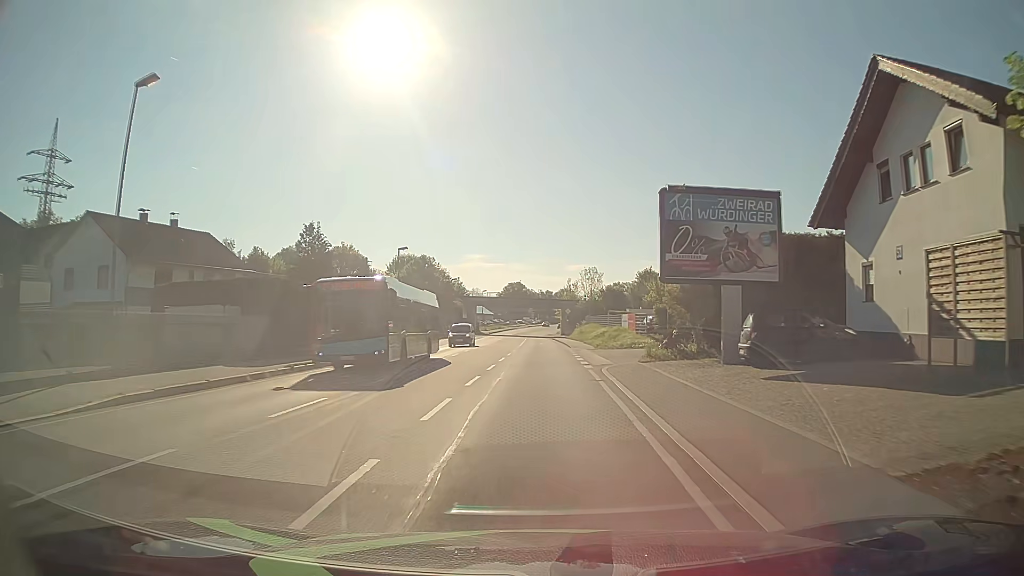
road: primary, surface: asphalt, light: Day
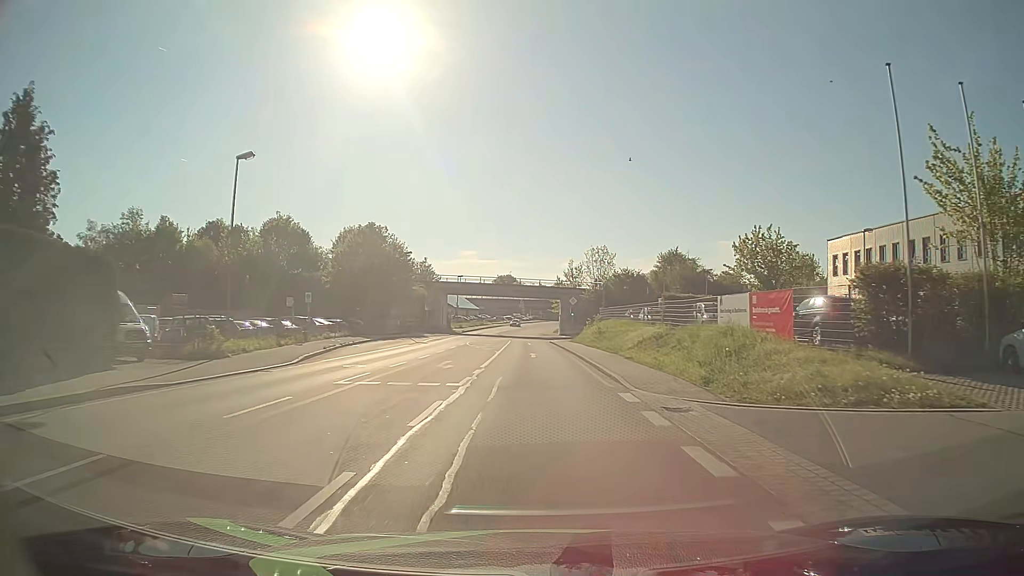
(+0.3, +30.7) m; +1°
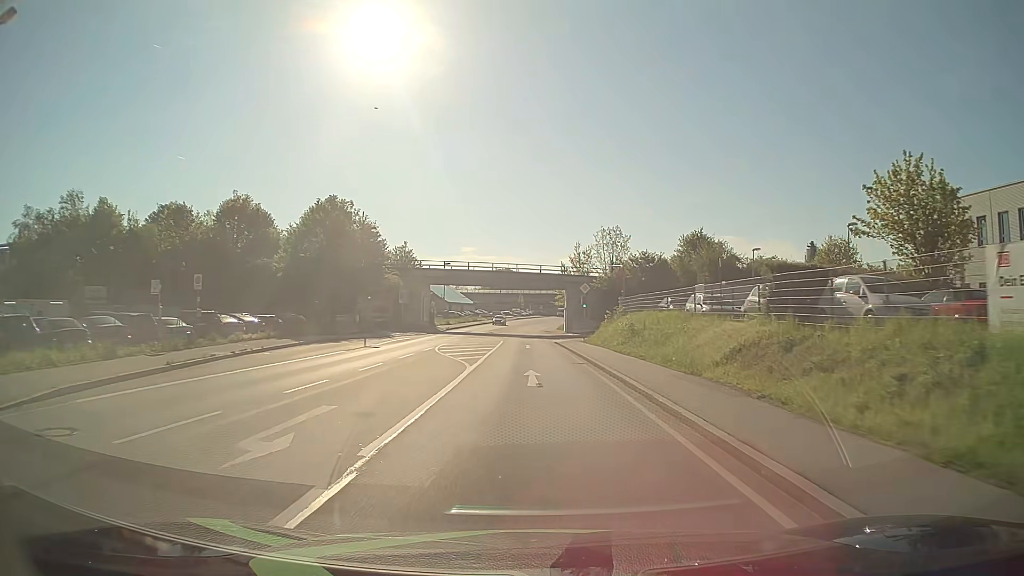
(0.0, +15.3) m; +1°
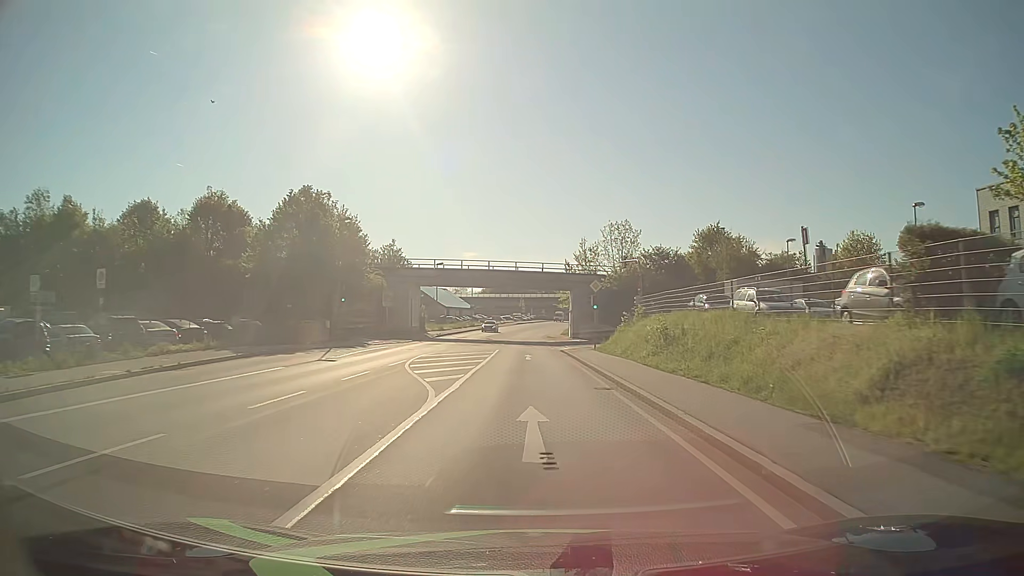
(-0.1, +7.7) m; -1°
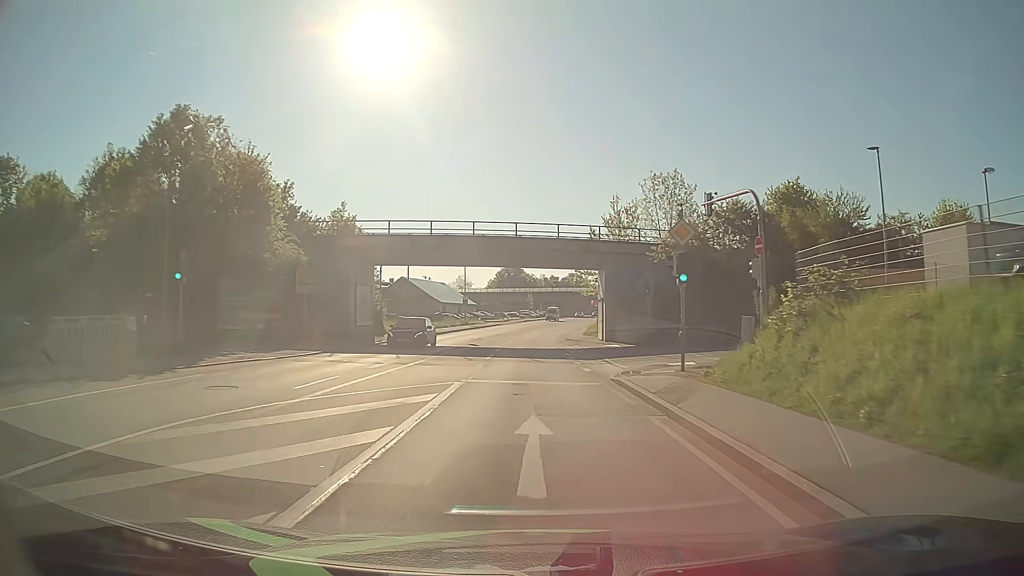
(-0.1, +23.0) m; 0°
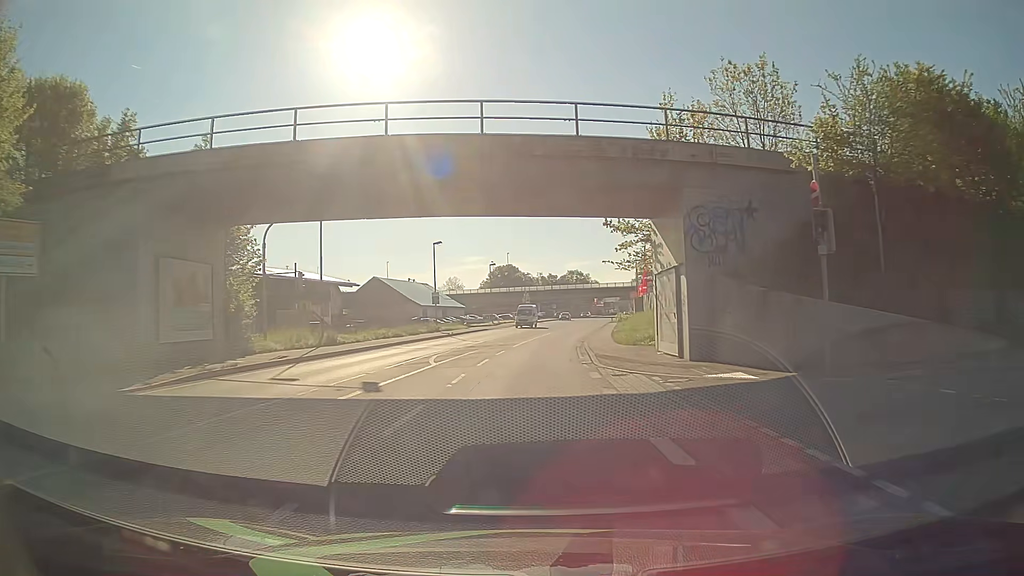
(0.0, +22.9) m; 0°
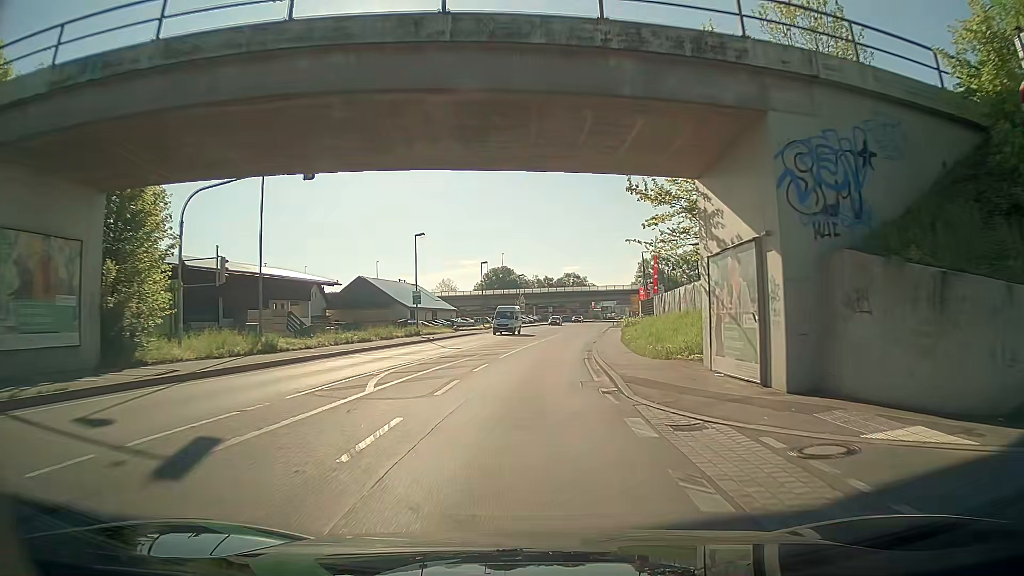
(0.0, +7.6) m; 0°
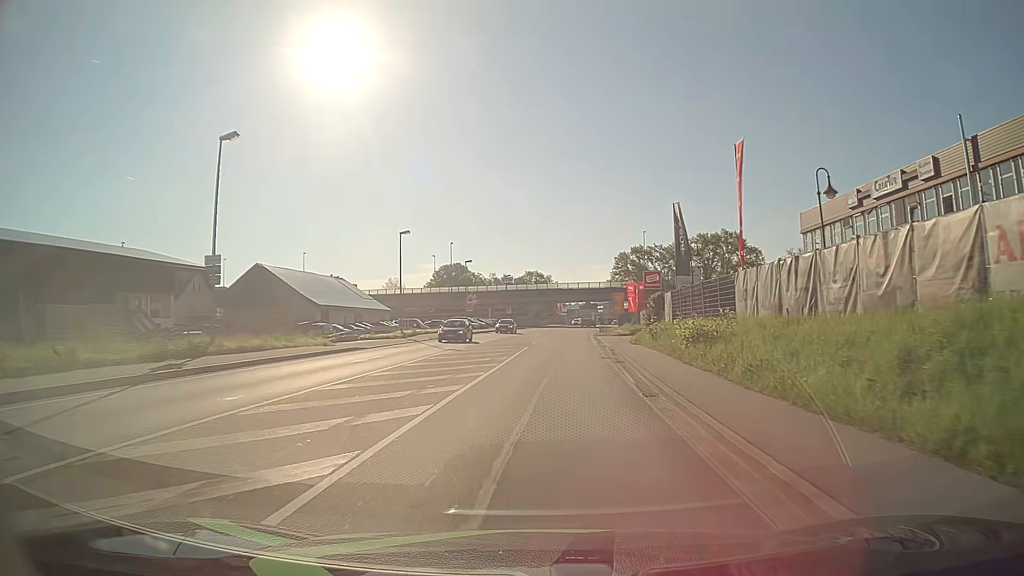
(+0.8, +30.2) m; +4°
(0, +10) (0, +20) (+1, +30) (+1, +40) (+2, +50) (+3, +60) (+4, +70) (+5, +80) (+6, +90) (+7, +100) m
